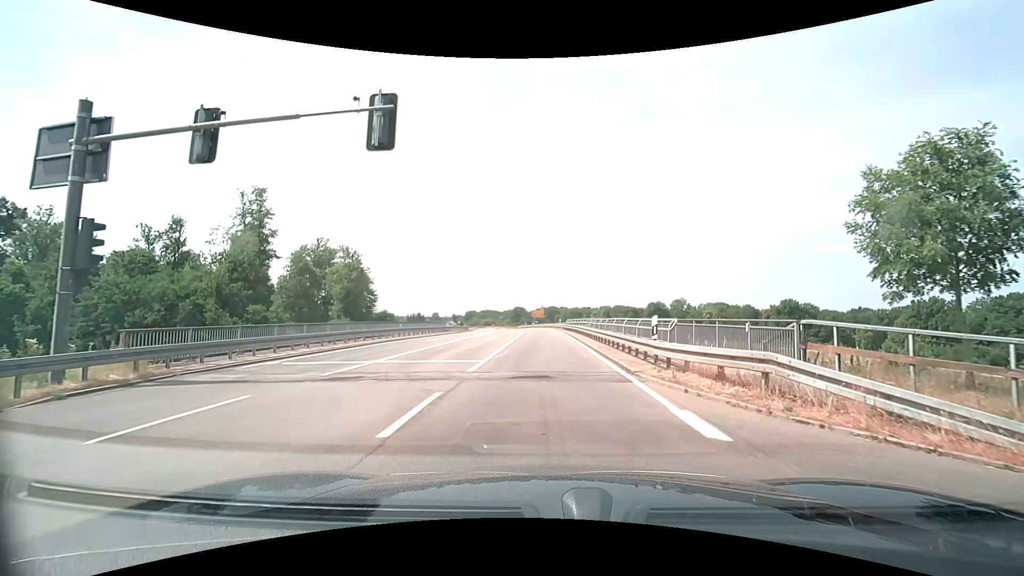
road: secondary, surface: asphalt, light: Day
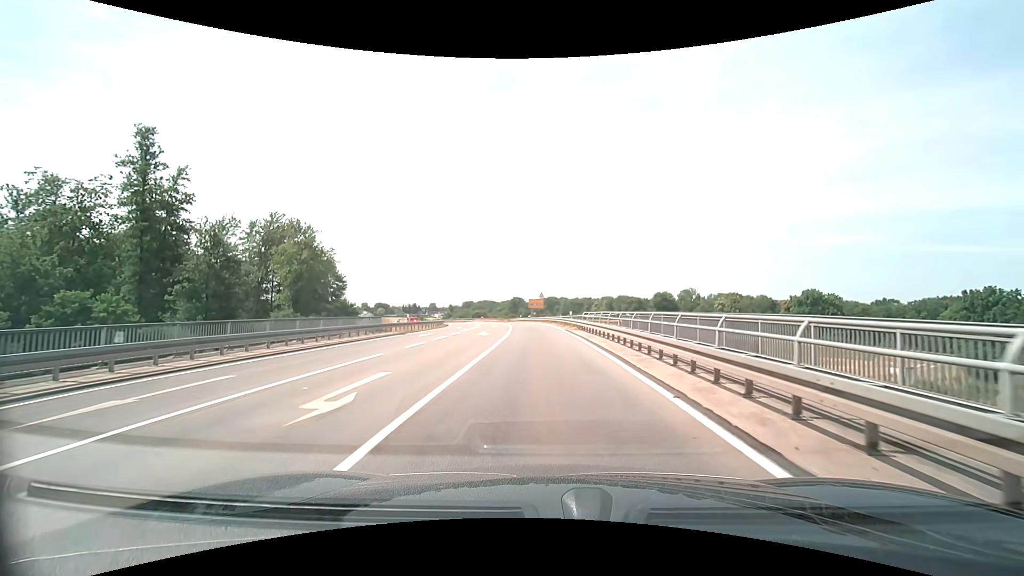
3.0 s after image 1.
(-0.3, +23.6) m; 0°
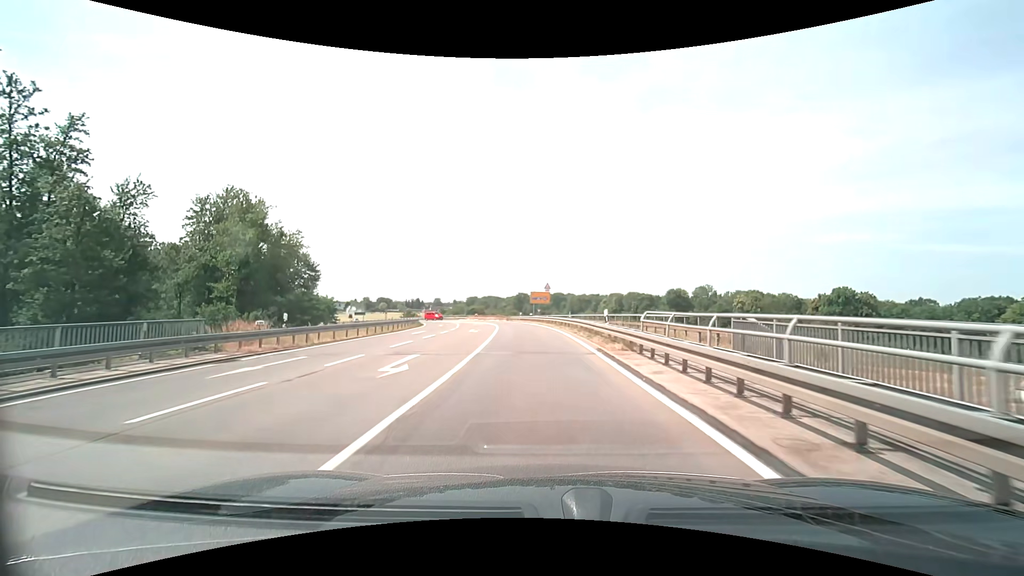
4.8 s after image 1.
(0.0, +18.9) m; 0°
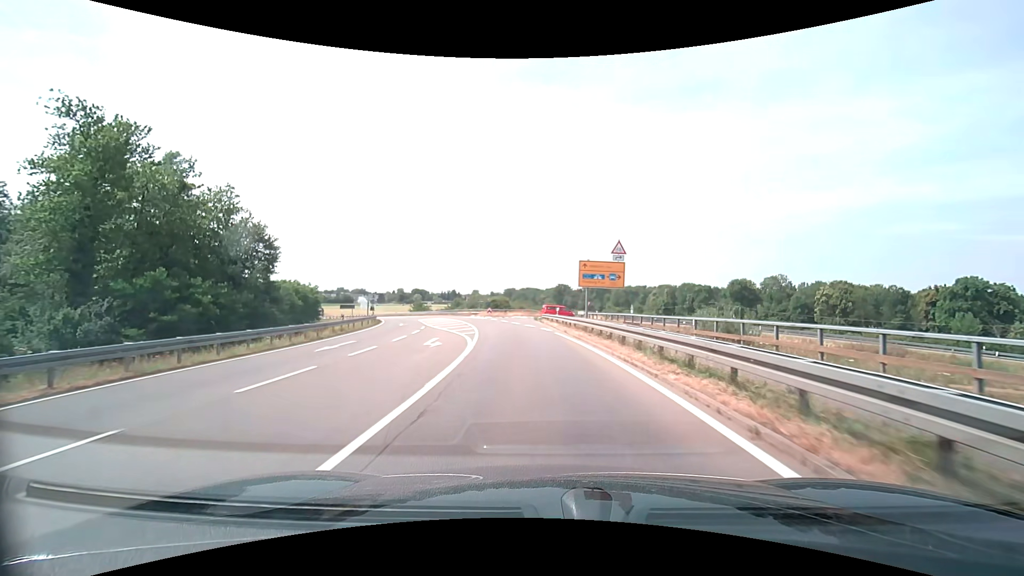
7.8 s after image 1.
(-1.3, +34.0) m; -5°
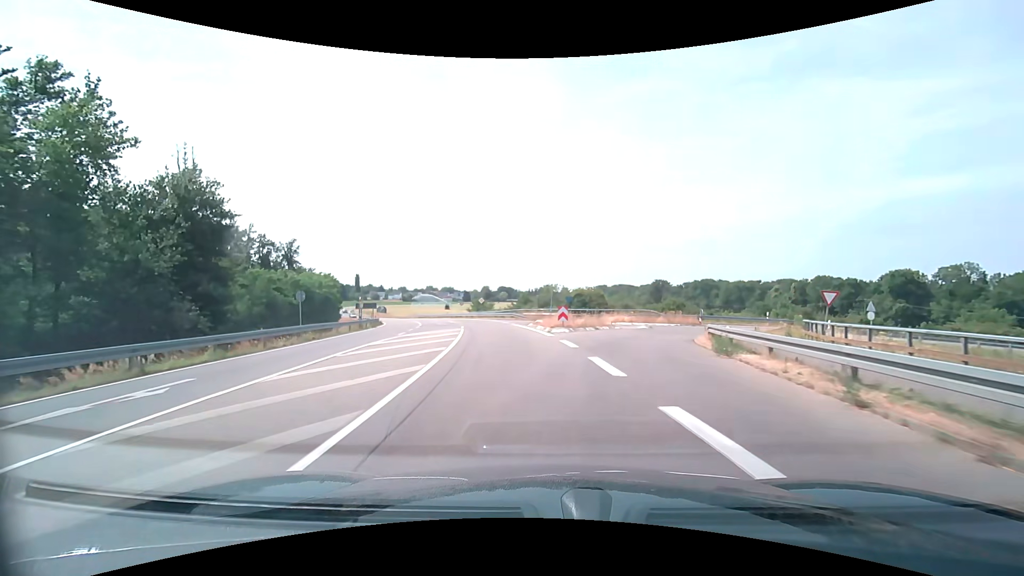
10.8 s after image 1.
(-2.5, +35.2) m; -9°
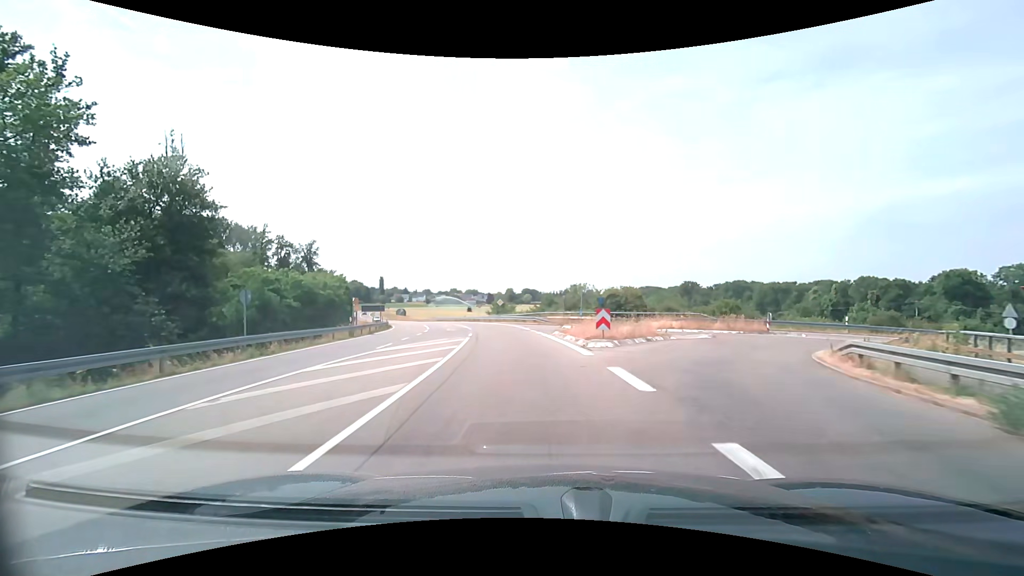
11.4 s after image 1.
(-0.2, +7.5) m; -3°
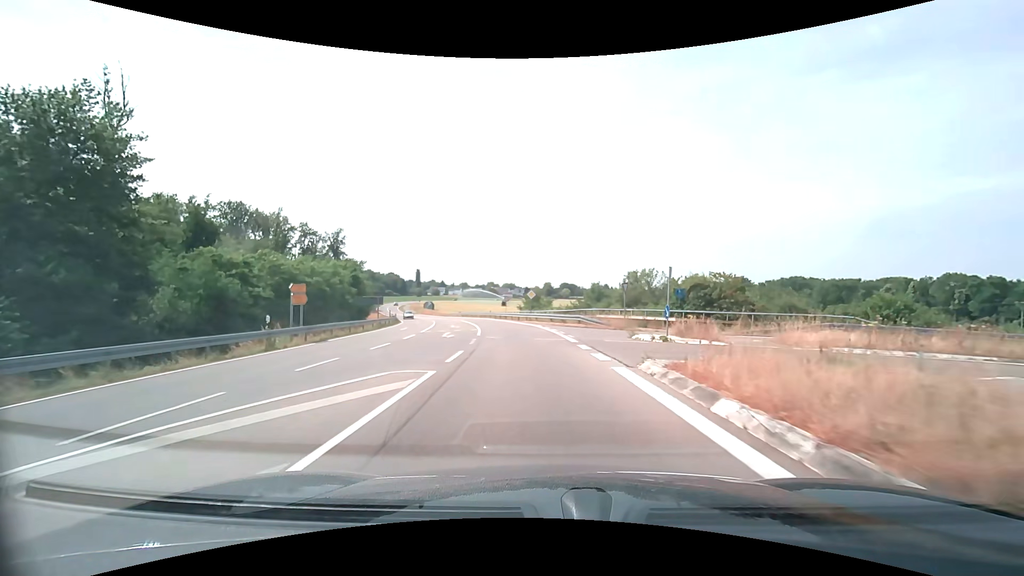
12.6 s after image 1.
(-0.7, +14.8) m; -5°
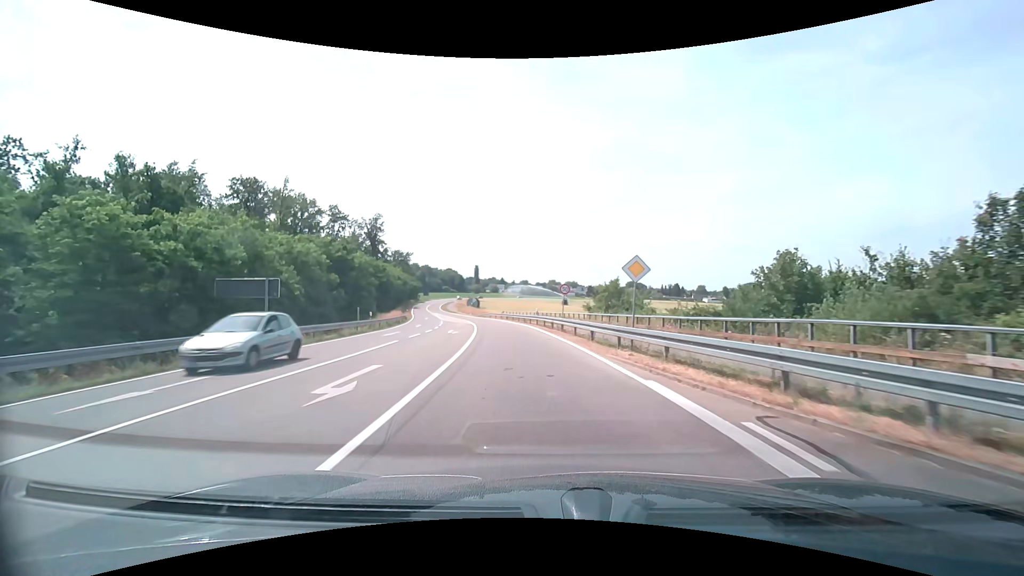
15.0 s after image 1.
(-1.8, +28.7) m; -7°
(0, +10) (-1, +20) (-2, +30) (-4, +40) (-5, +50) (-8, +59) (-10, +69) (-13, +79) (-16, +88) (-19, +98) m
